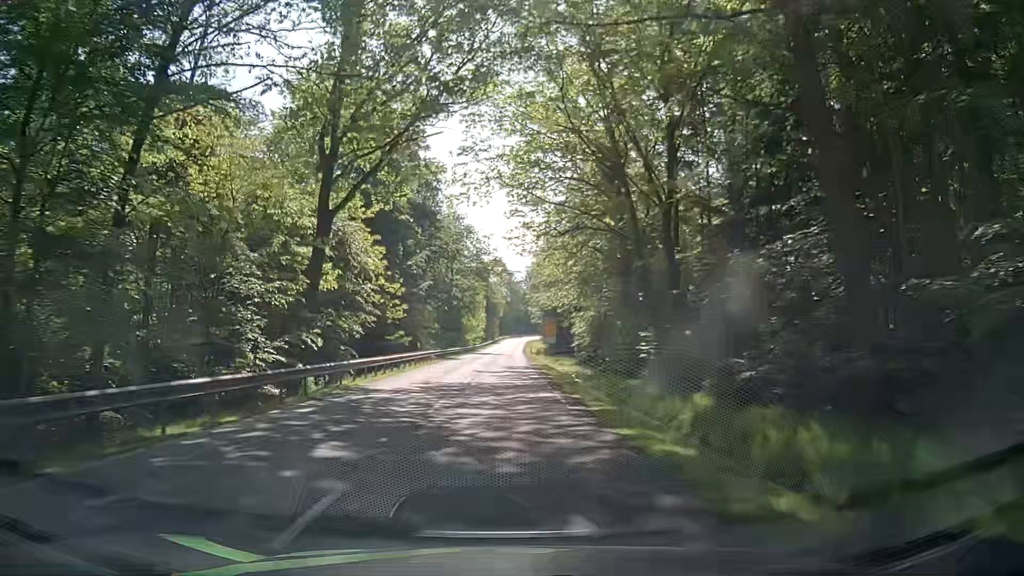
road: secondary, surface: asphalt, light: Day
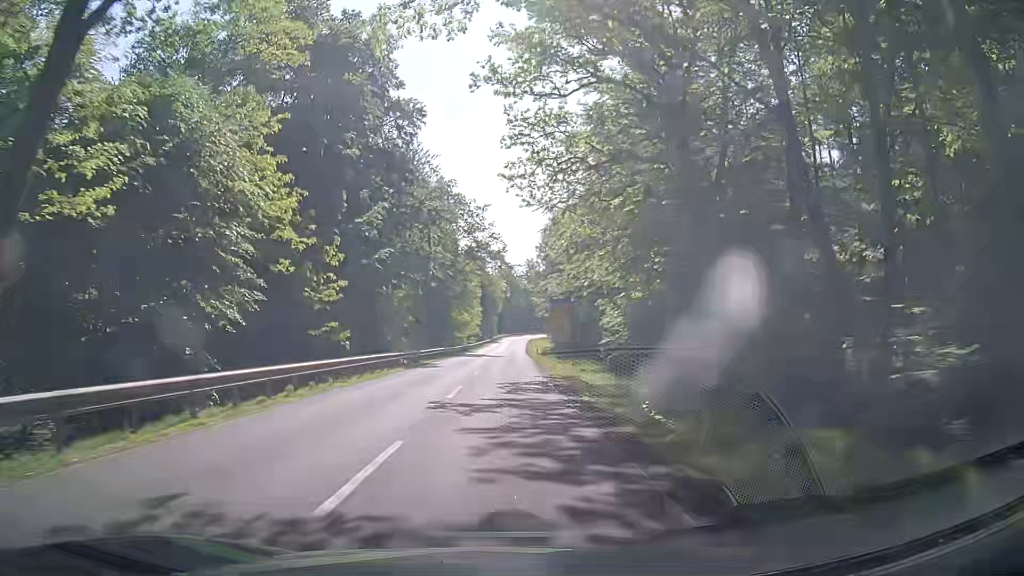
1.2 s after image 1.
(+0.5, +19.1) m; +1°
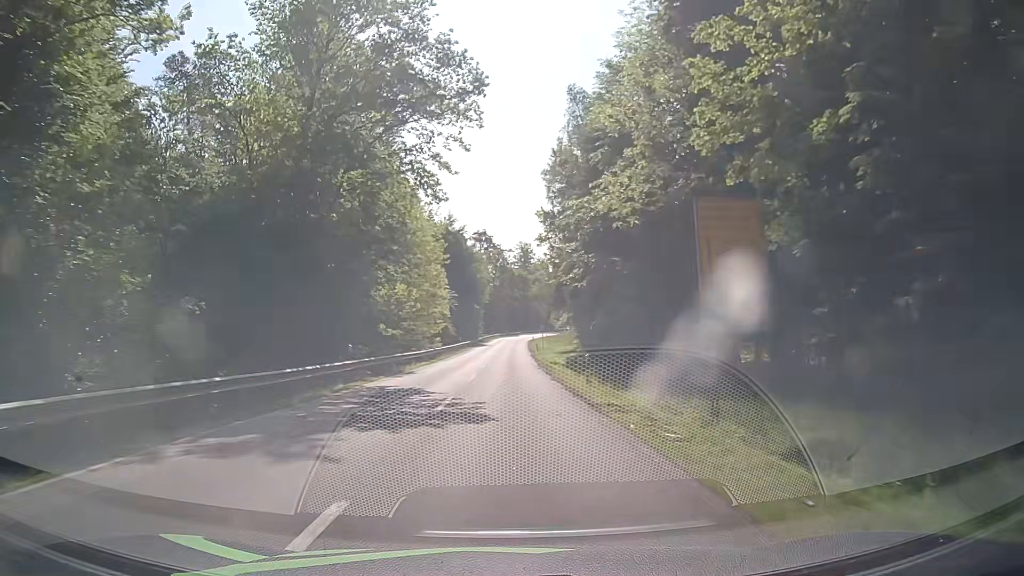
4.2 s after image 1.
(+0.1, +47.8) m; +1°
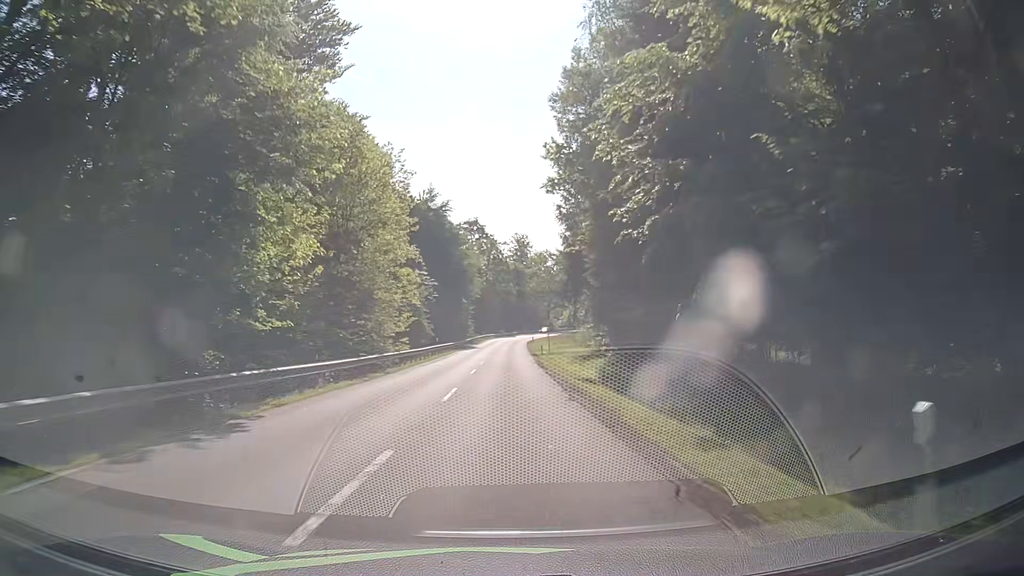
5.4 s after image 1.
(0.0, +19.2) m; +1°
(0, +10) (0, +20) (0, +30) (-1, +40) (-1, +50) (-1, +60) (0, +70) (0, +80) (0, +90) (0, +100) m
